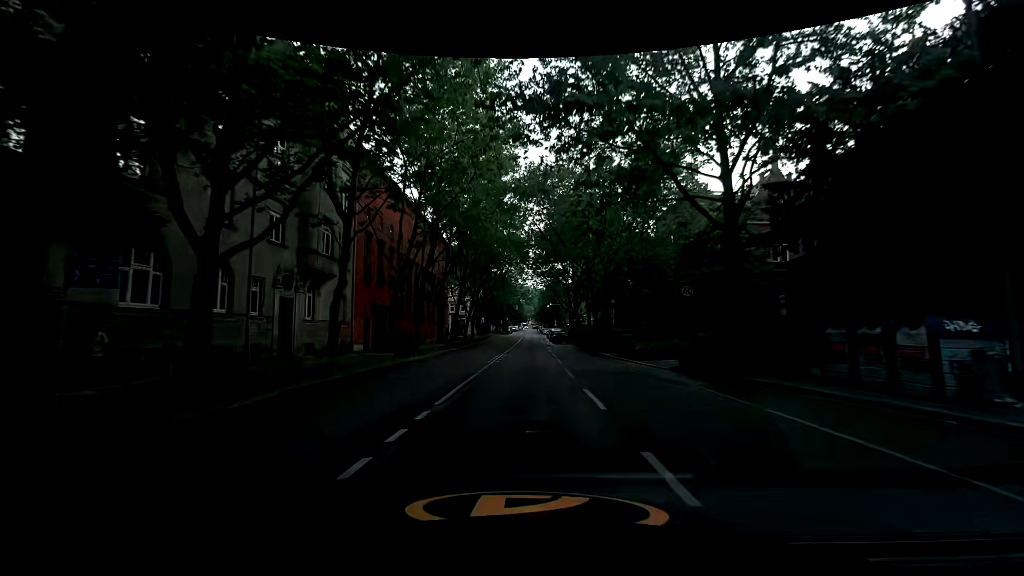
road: secondary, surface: asphalt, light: Day
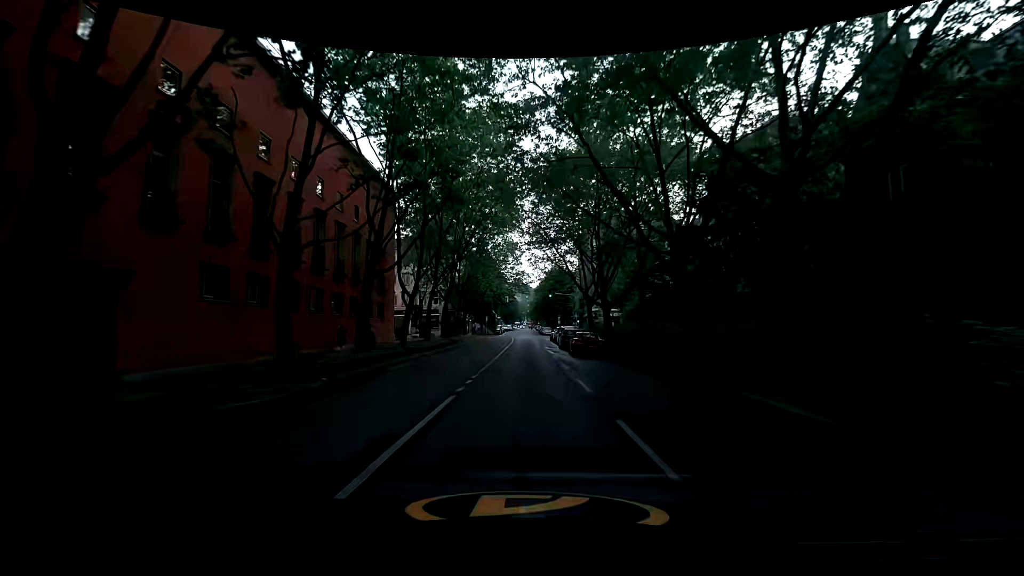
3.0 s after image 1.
(+0.7, +28.7) m; +2°
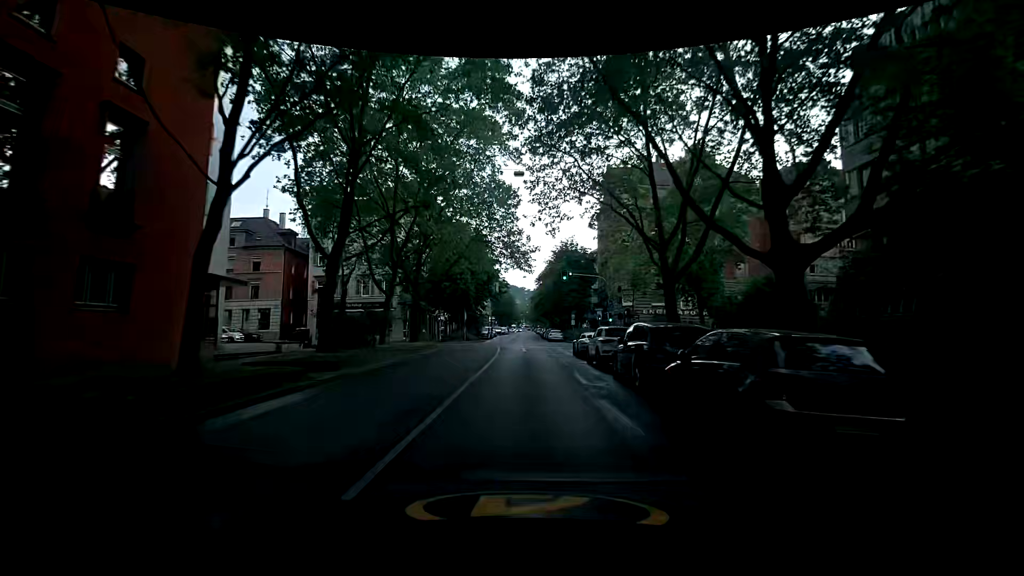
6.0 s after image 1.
(-0.2, +28.7) m; 0°
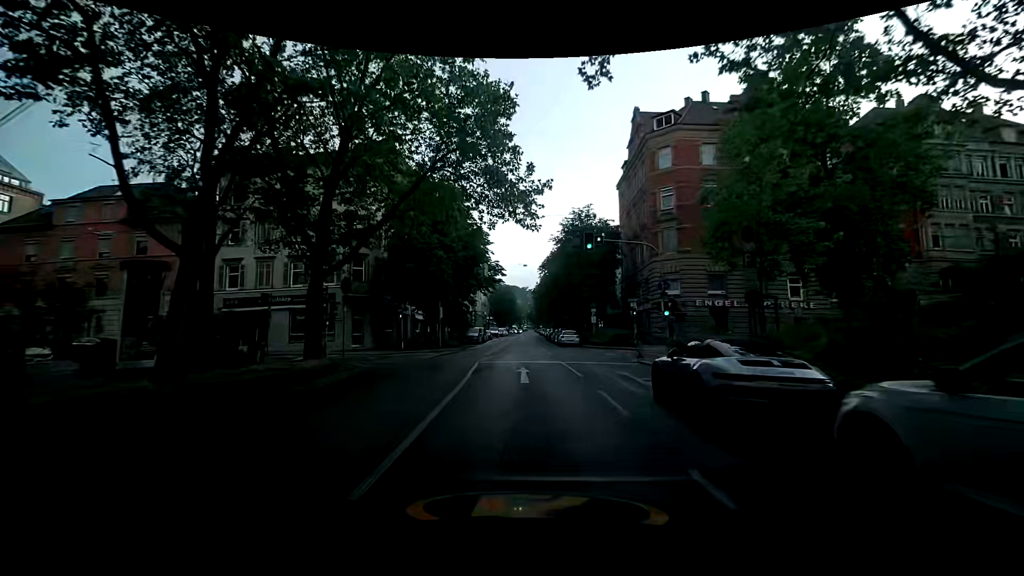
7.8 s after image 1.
(0.0, +17.2) m; 0°
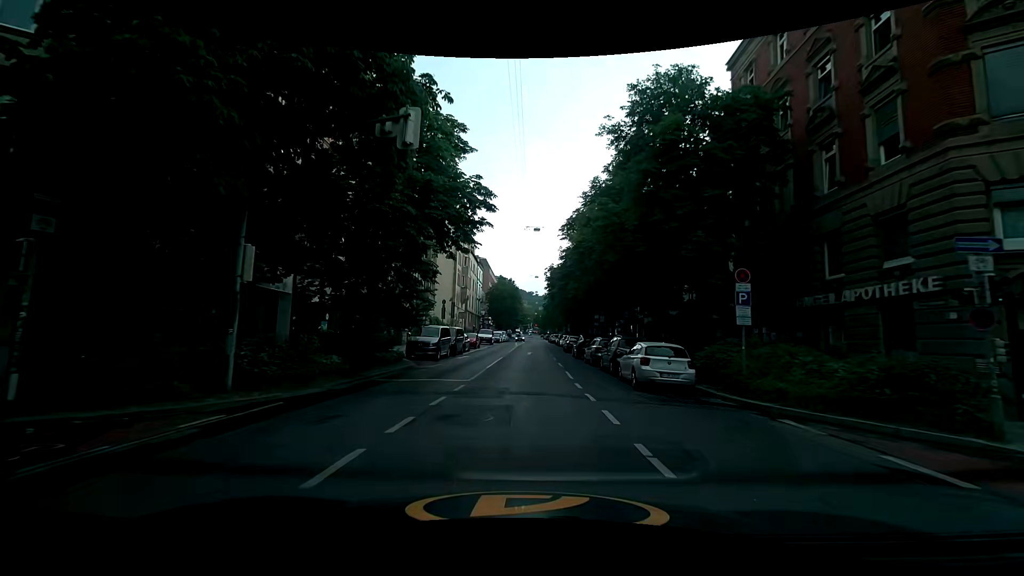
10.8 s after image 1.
(-0.3, +28.7) m; +1°
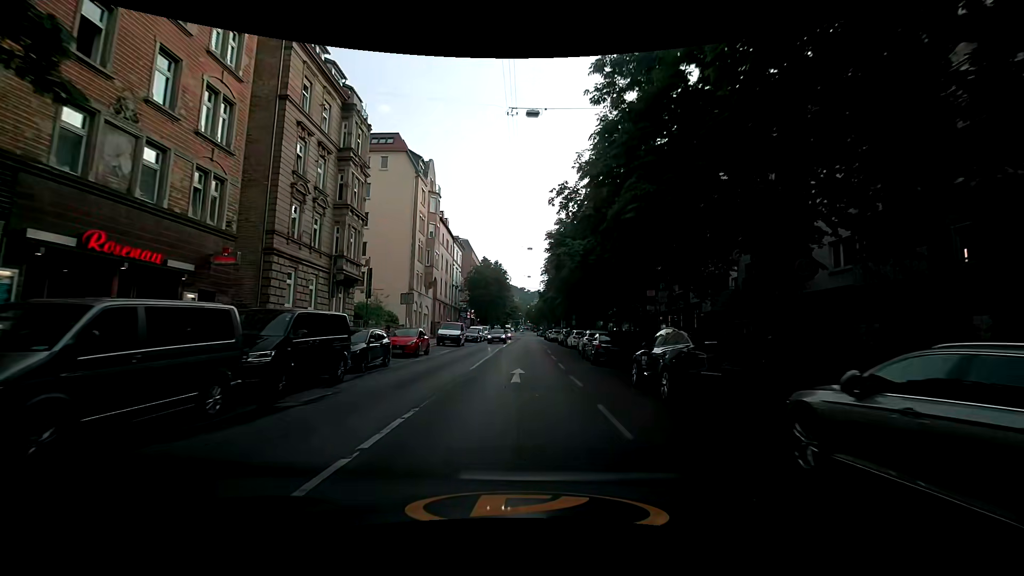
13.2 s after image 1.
(-0.2, +23.1) m; 0°
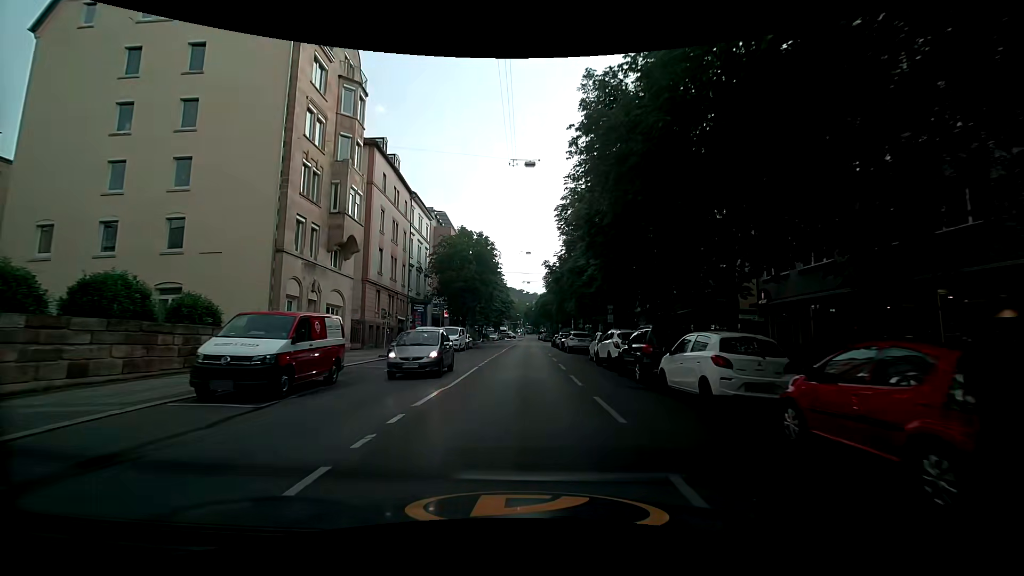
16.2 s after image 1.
(+0.3, +28.6) m; +2°
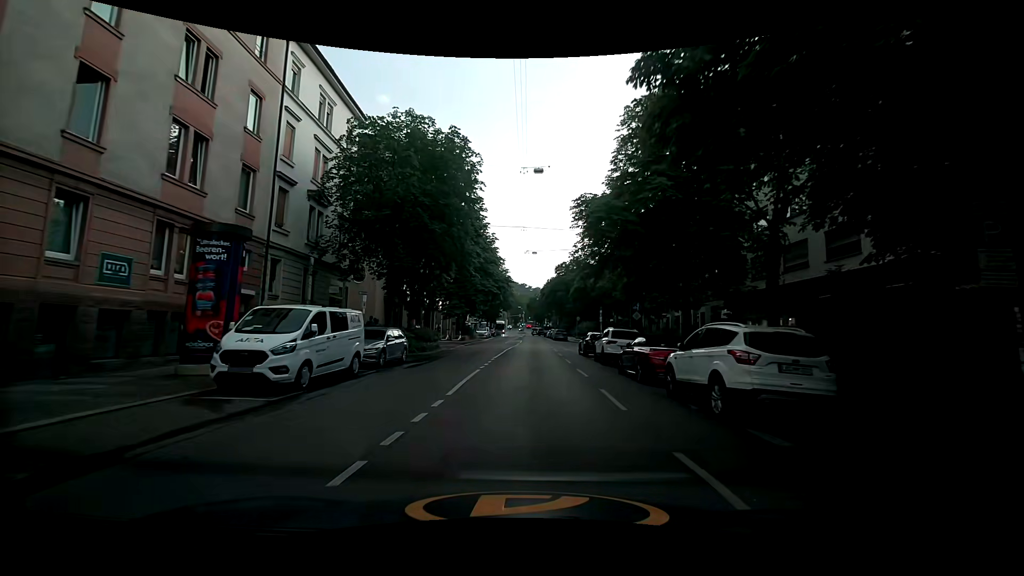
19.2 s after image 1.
(-1.3, +28.7) m; -3°
